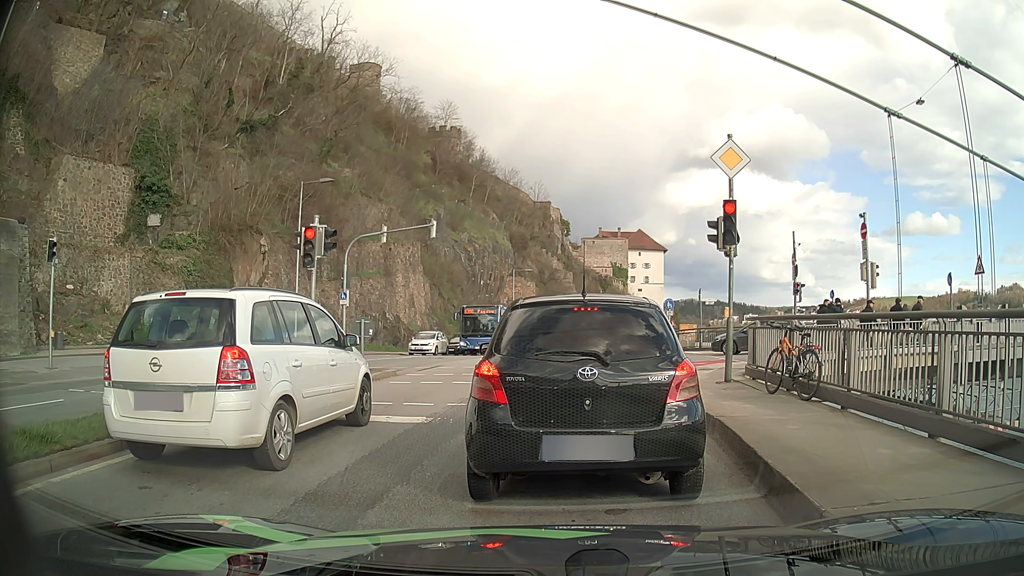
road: primary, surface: asphalt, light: Day
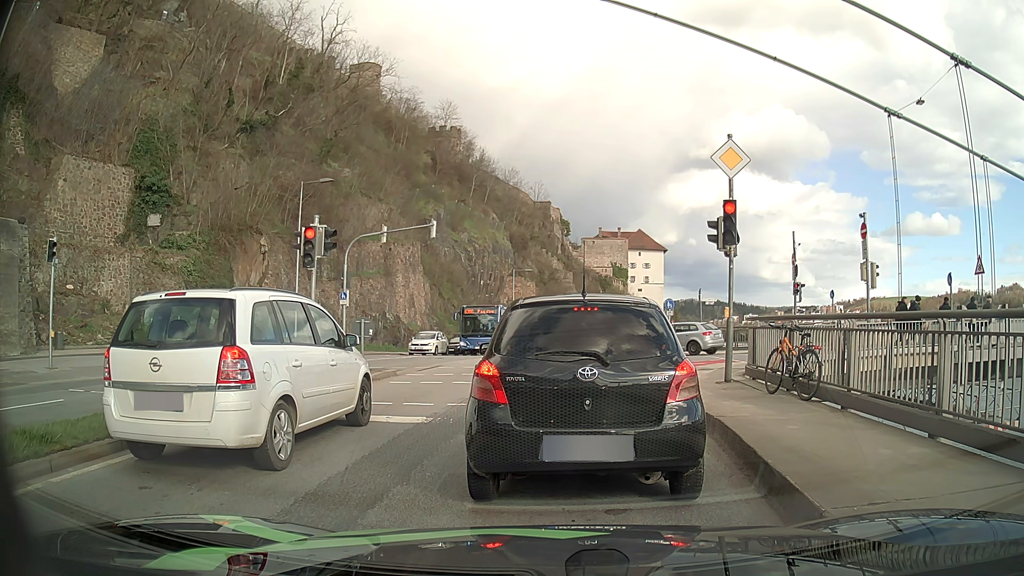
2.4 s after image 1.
(0.0, 0.0) m; 0°
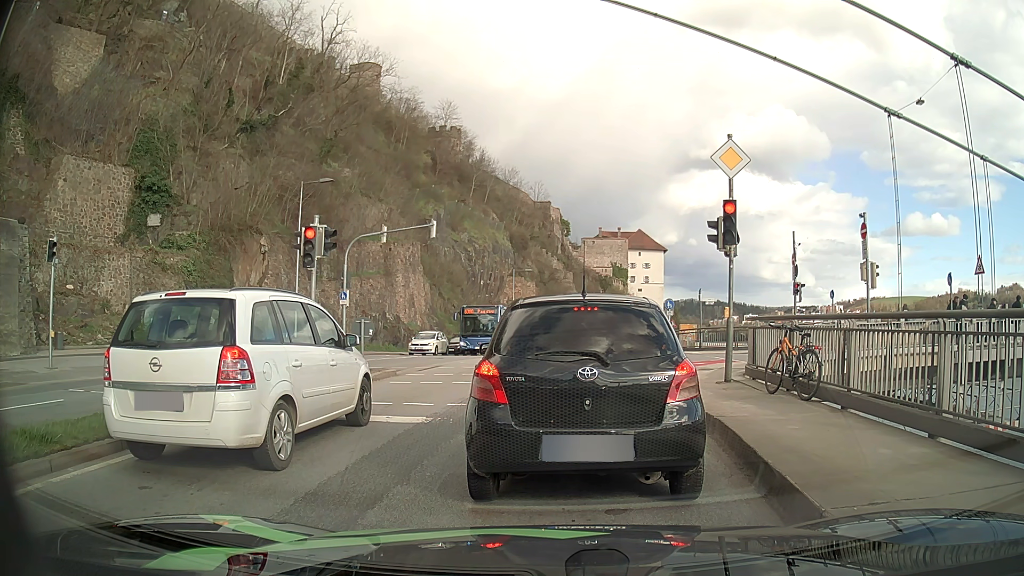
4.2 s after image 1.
(0.0, 0.0) m; 0°
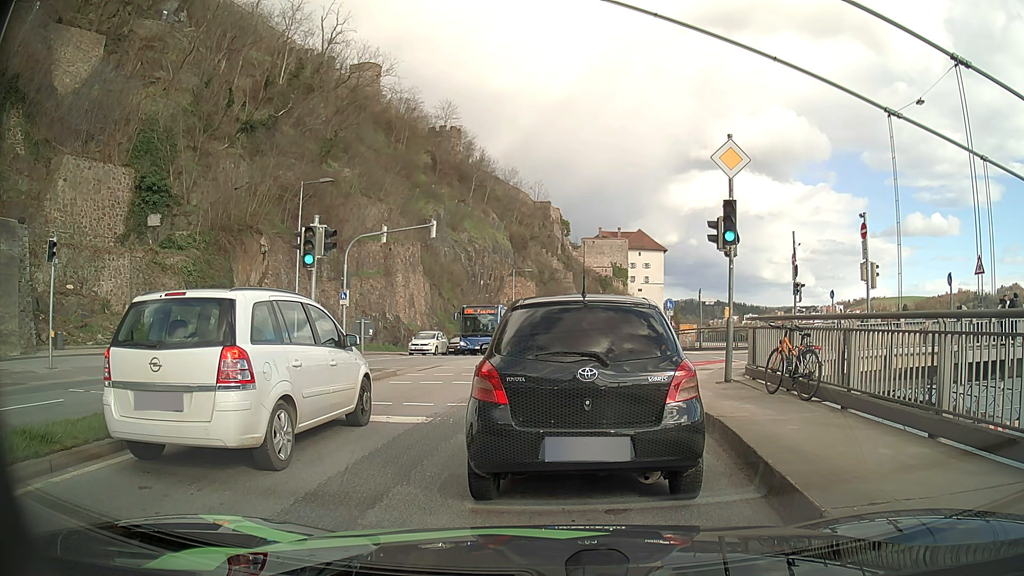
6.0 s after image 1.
(0.0, 0.0) m; 0°
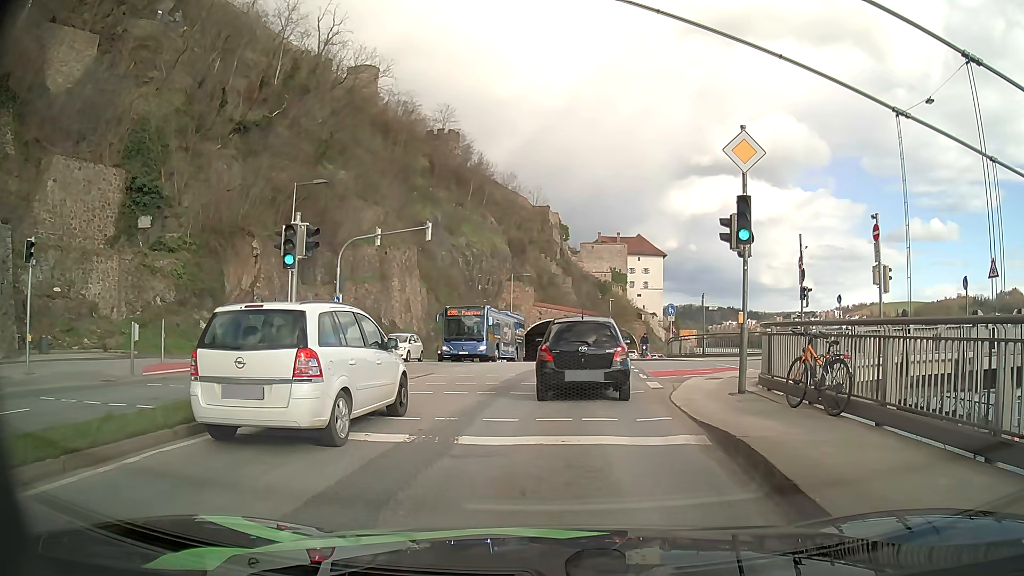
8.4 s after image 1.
(0.0, +1.2) m; +3°
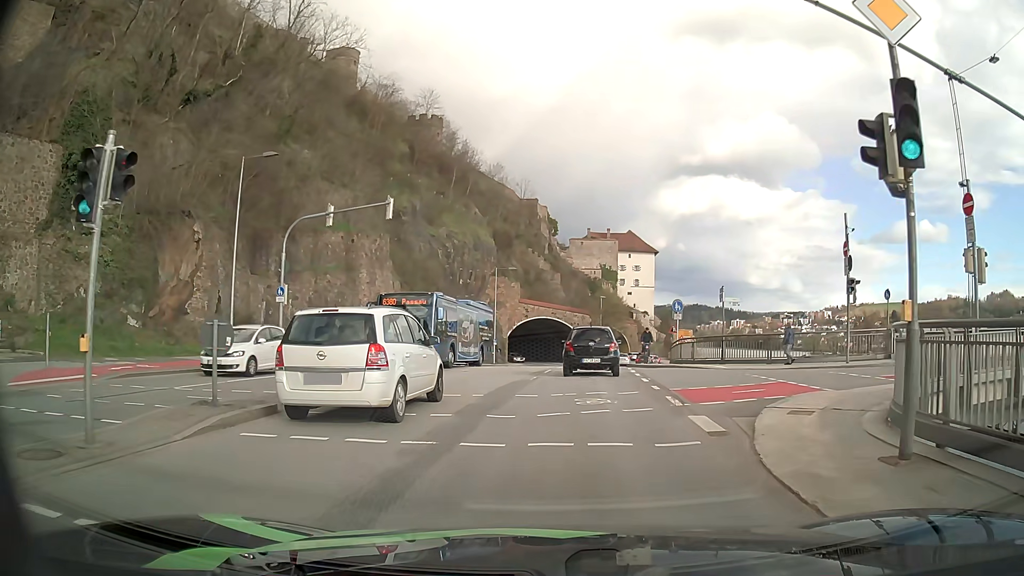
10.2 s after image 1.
(0.0, +6.6) m; 0°
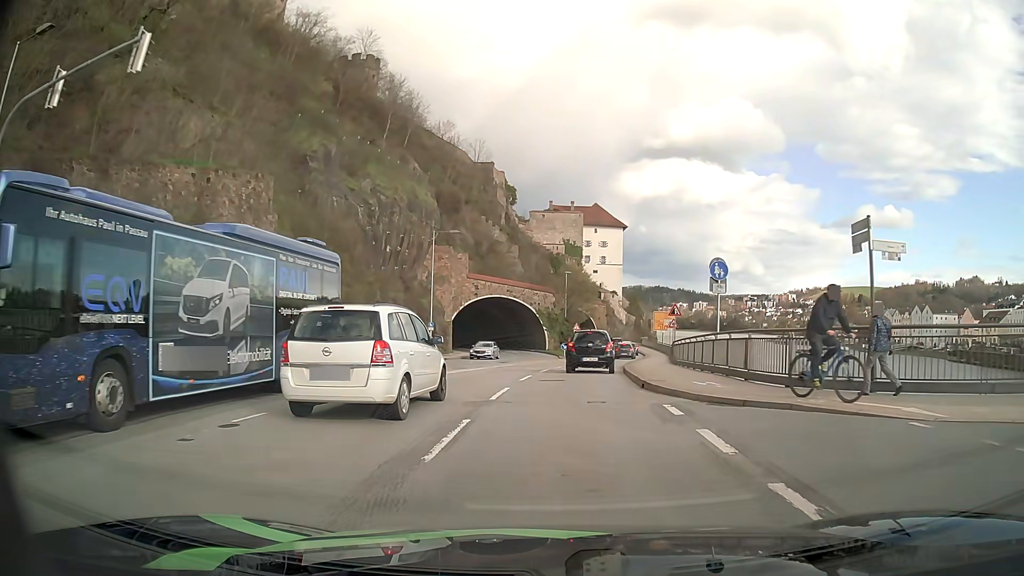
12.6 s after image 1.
(+0.8, +16.9) m; +3°
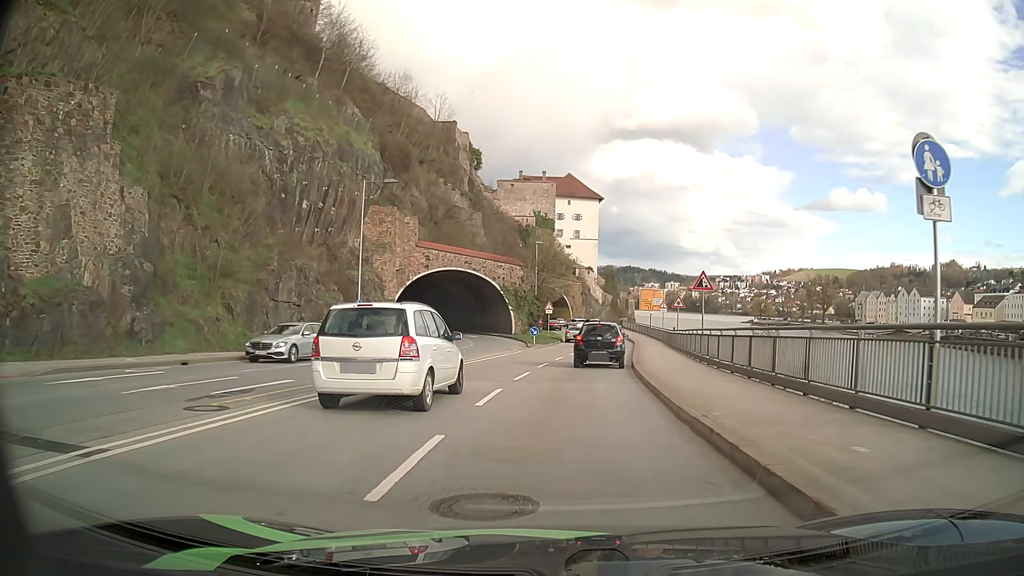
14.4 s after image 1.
(+0.4, +13.4) m; +4°
(0, +10) (+1, +20) (+2, +30) (+3, +40) (+4, +50) (+5, +60) (+5, +70) (+5, +80) (+4, +90) (+1, +99) m
